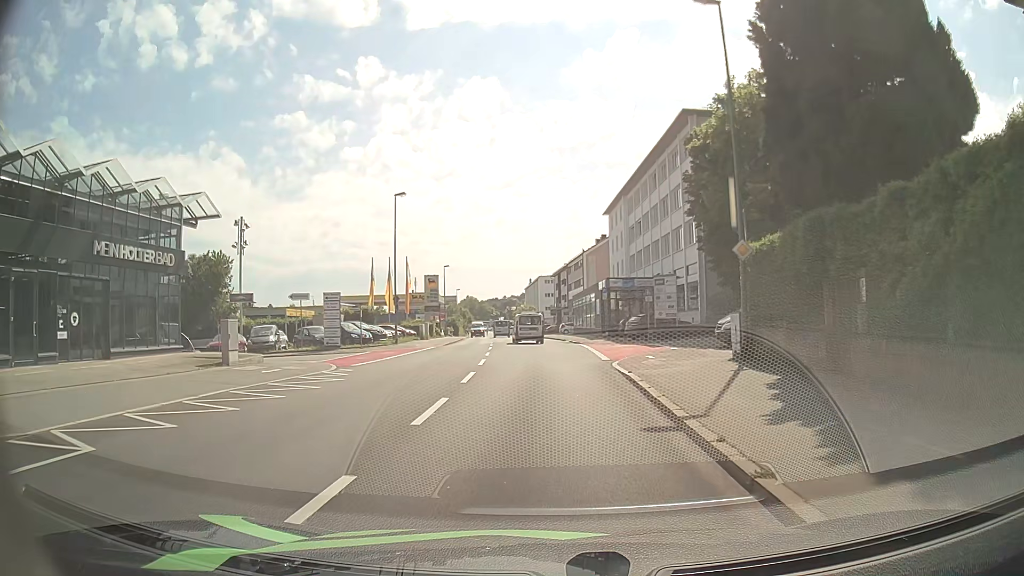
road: tertiary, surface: asphalt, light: Day
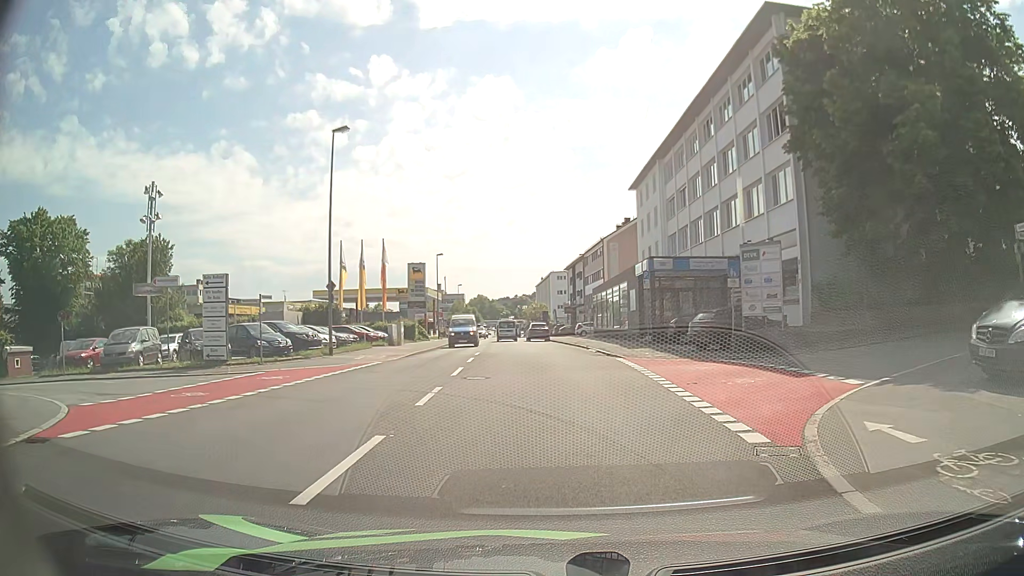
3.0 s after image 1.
(-0.3, +15.9) m; -3°
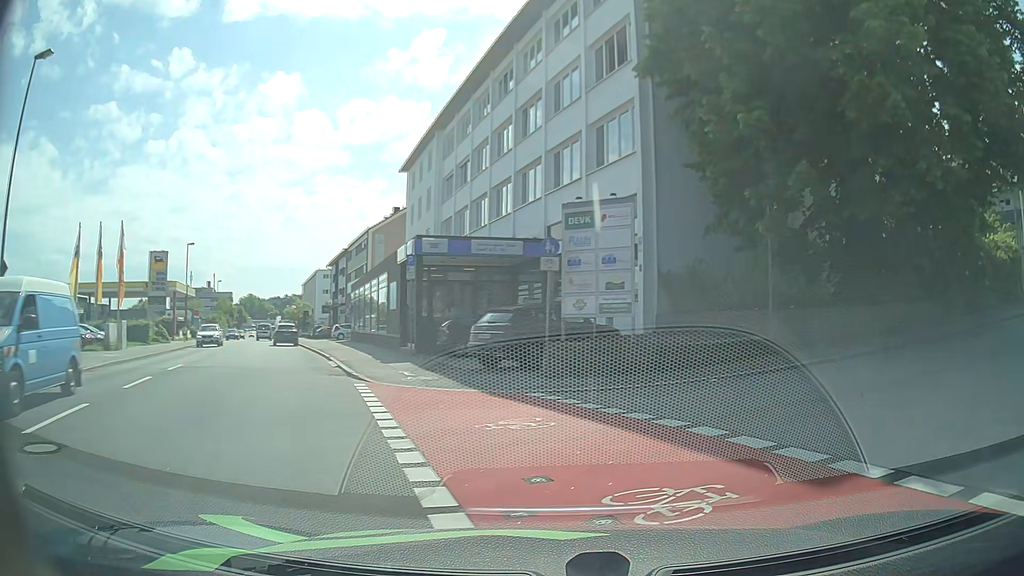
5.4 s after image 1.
(+0.9, +9.1) m; +20°
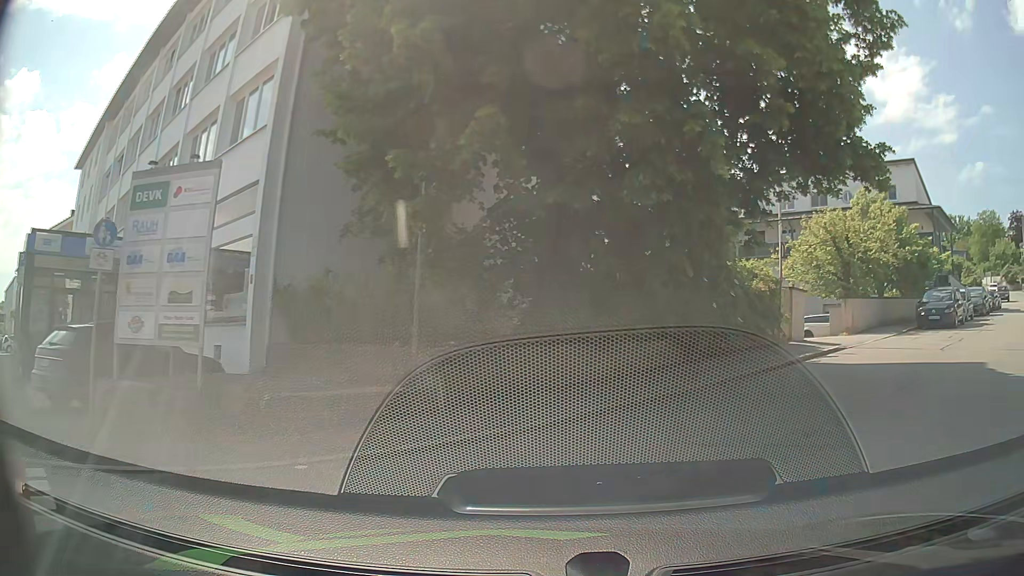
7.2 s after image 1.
(+1.2, +5.2) m; +29°
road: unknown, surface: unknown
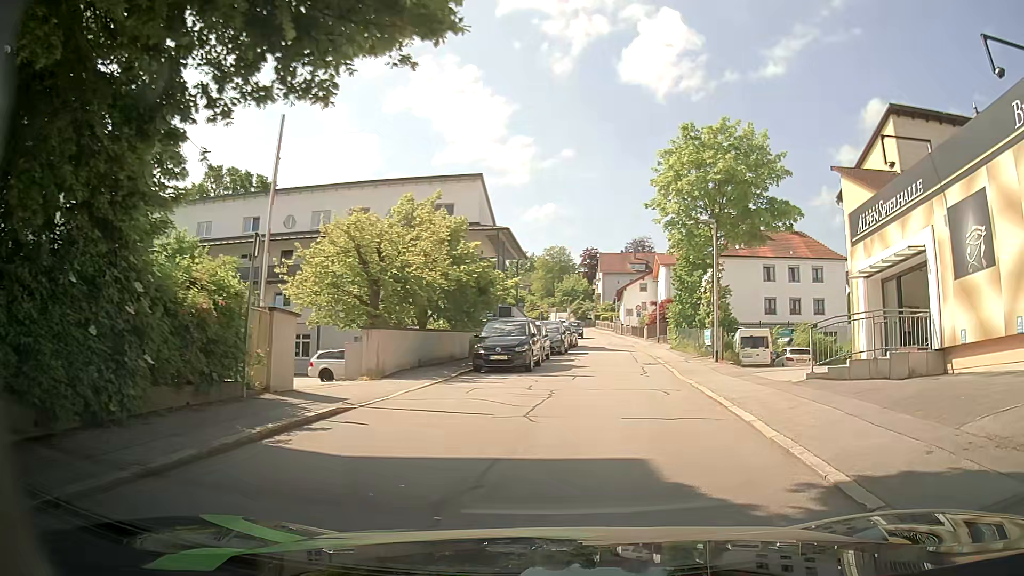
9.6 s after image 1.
(+2.3, +7.0) m; +37°
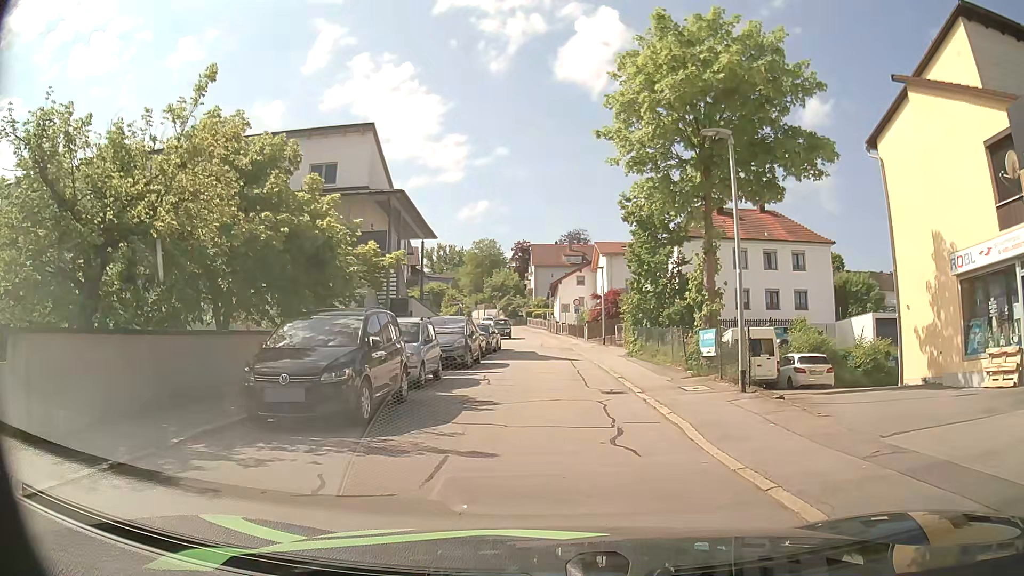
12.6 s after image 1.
(+0.9, +11.3) m; +5°
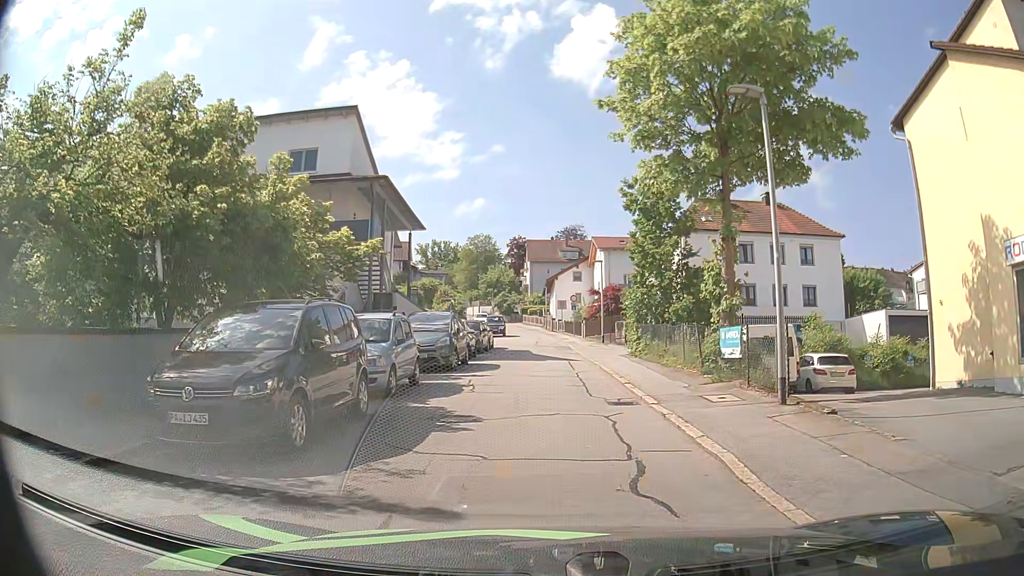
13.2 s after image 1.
(0.0, +2.4) m; 0°
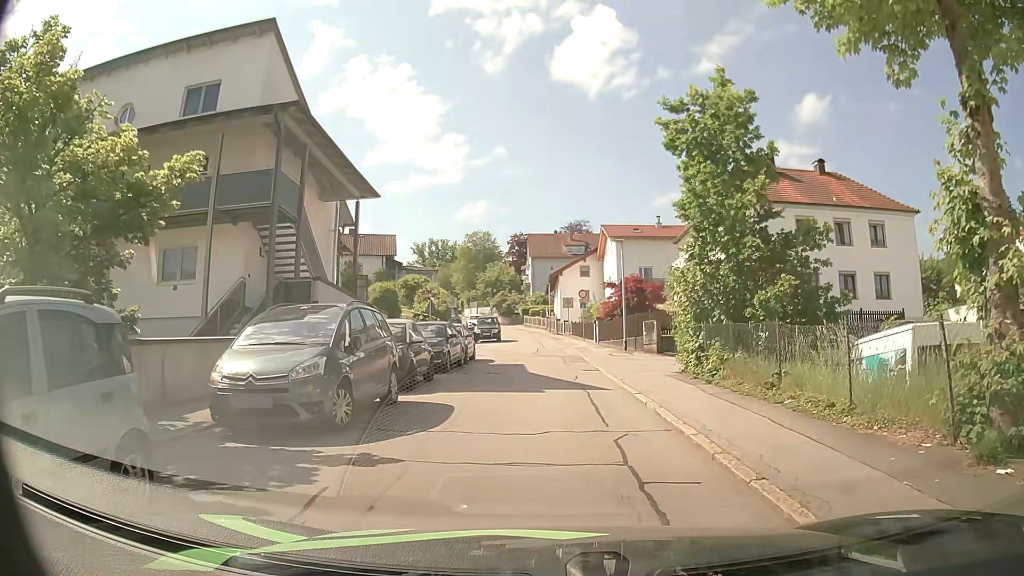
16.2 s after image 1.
(+0.2, +10.3) m; 0°
